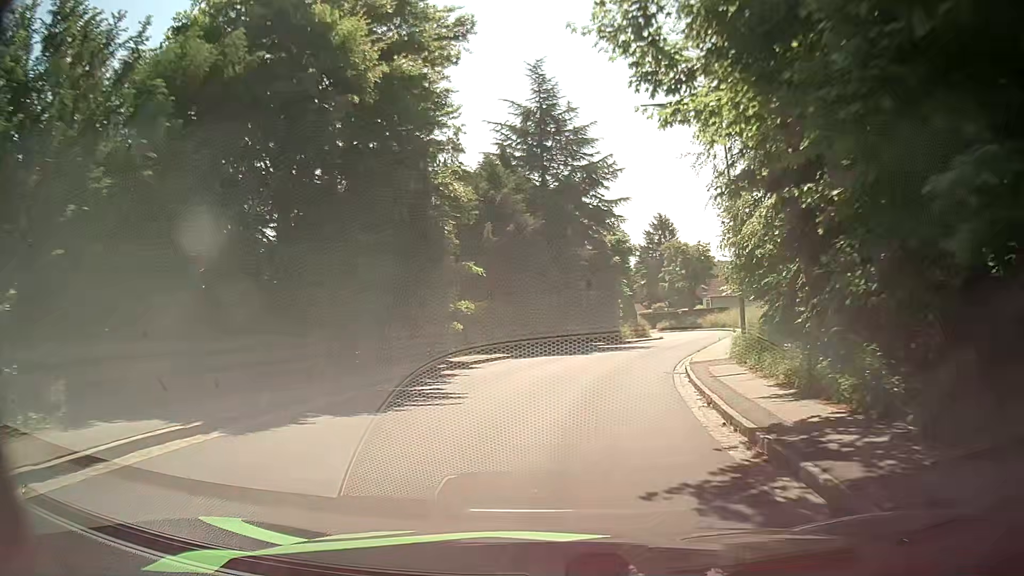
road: tertiary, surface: asphalt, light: Day
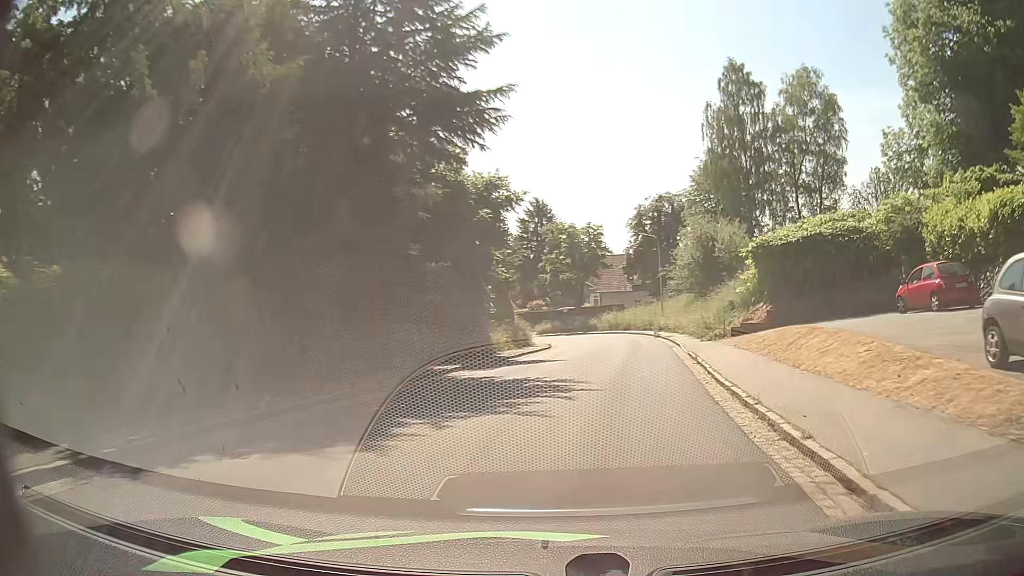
(+1.9, +19.6) m; +11°
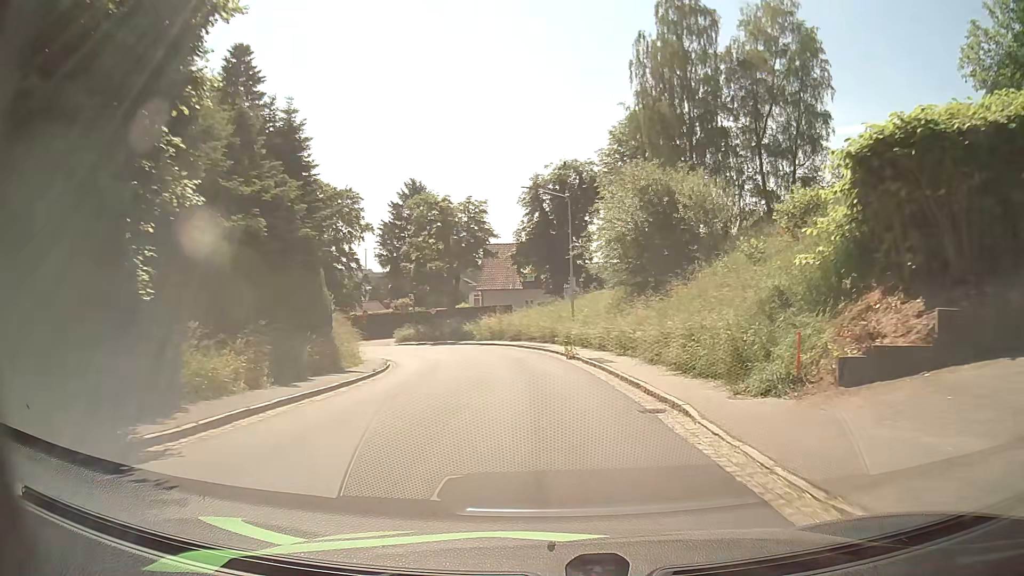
(+2.1, +19.2) m; +10°
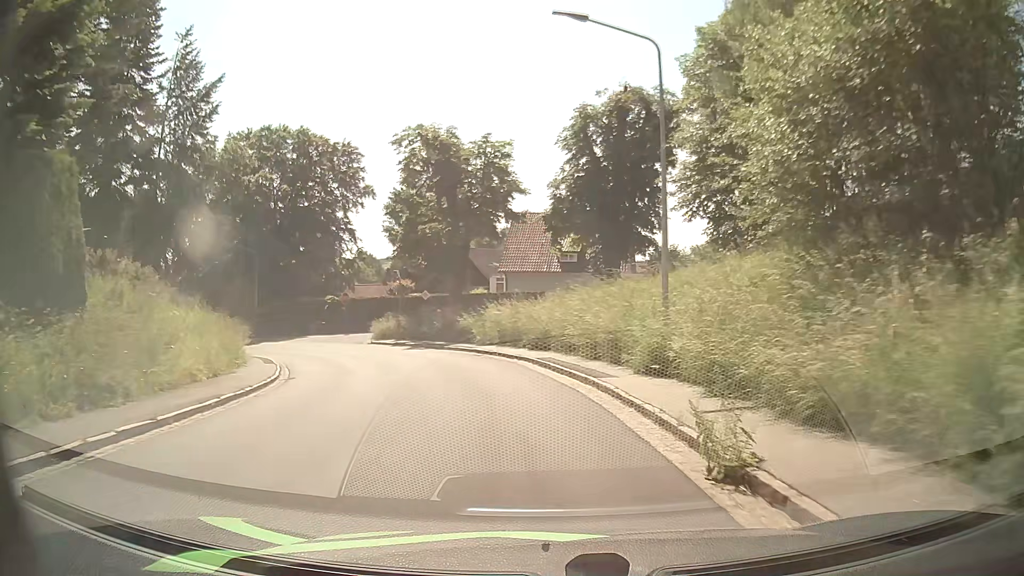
(-0.2, +18.9) m; -4°
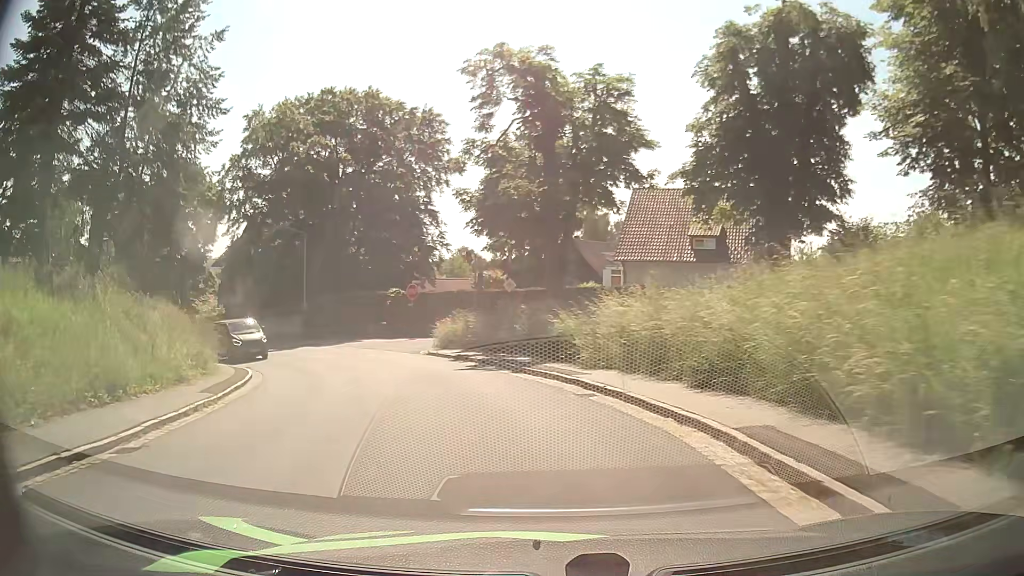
(-0.7, +12.4) m; -8°
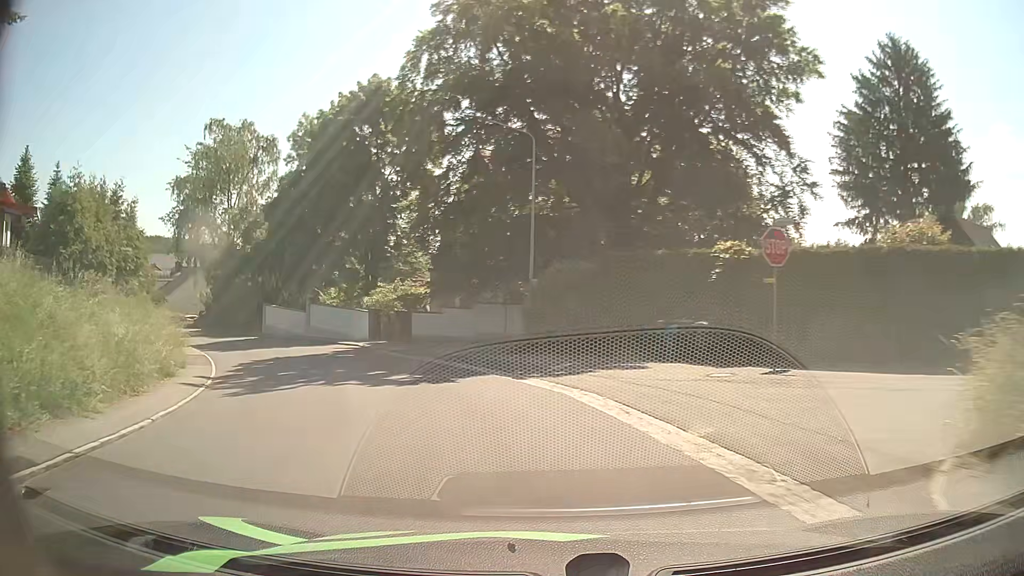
(-5.5, +23.6) m; -28°
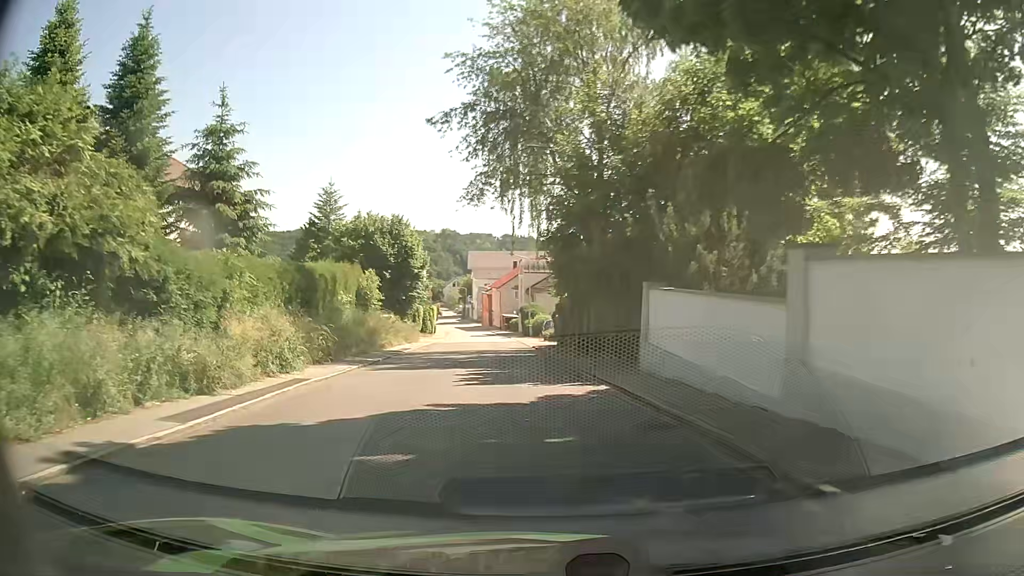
(-10.1, +29.8) m; -35°
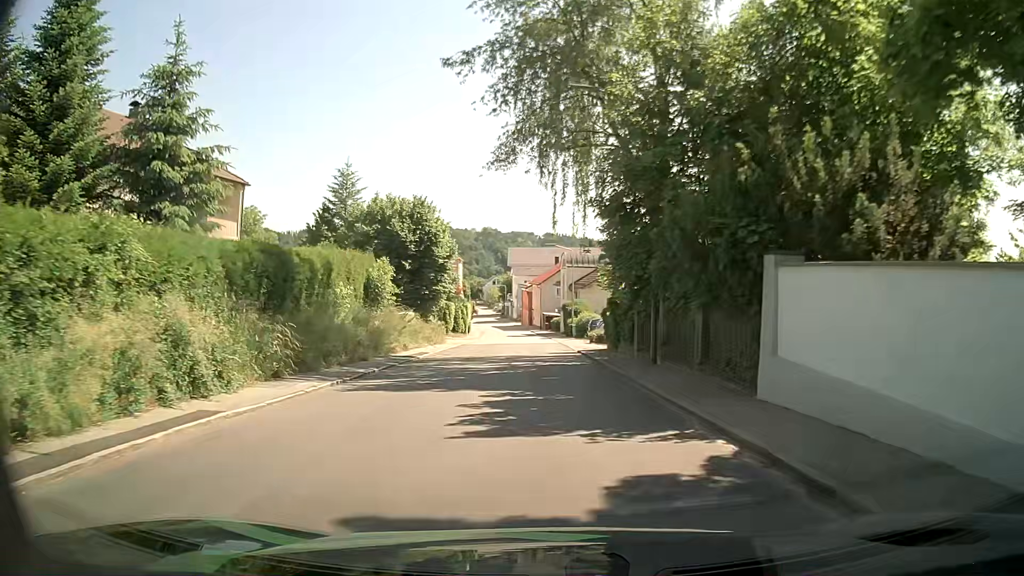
(-0.4, +6.5) m; -5°
(0, +10) (-1, +20) (-1, +30) (-1, +40) (-1, +50) (-2, +60) (-3, +70) (-4, +80) (-5, +90) (-6, +100) m
